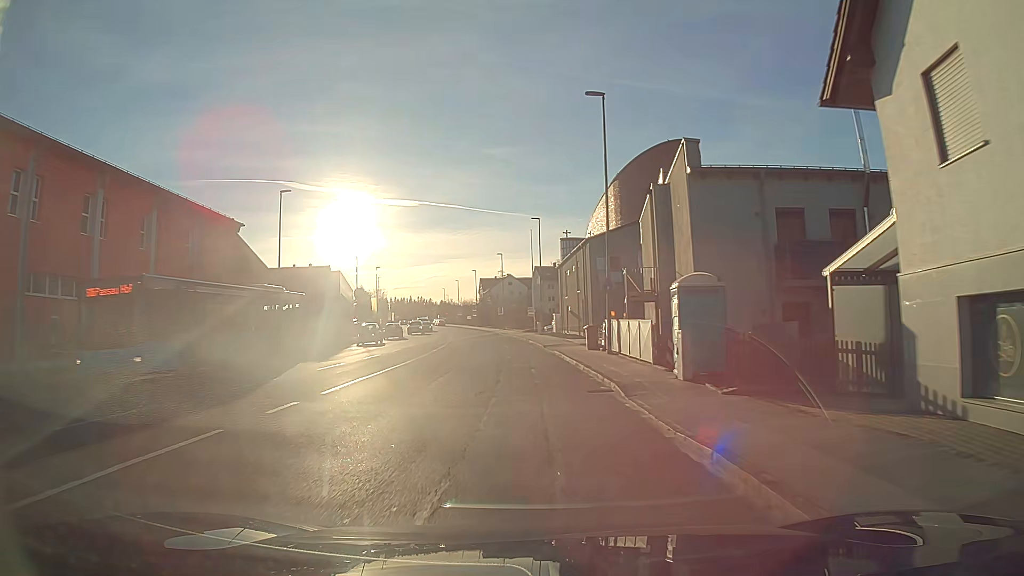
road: tertiary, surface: asphalt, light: Day
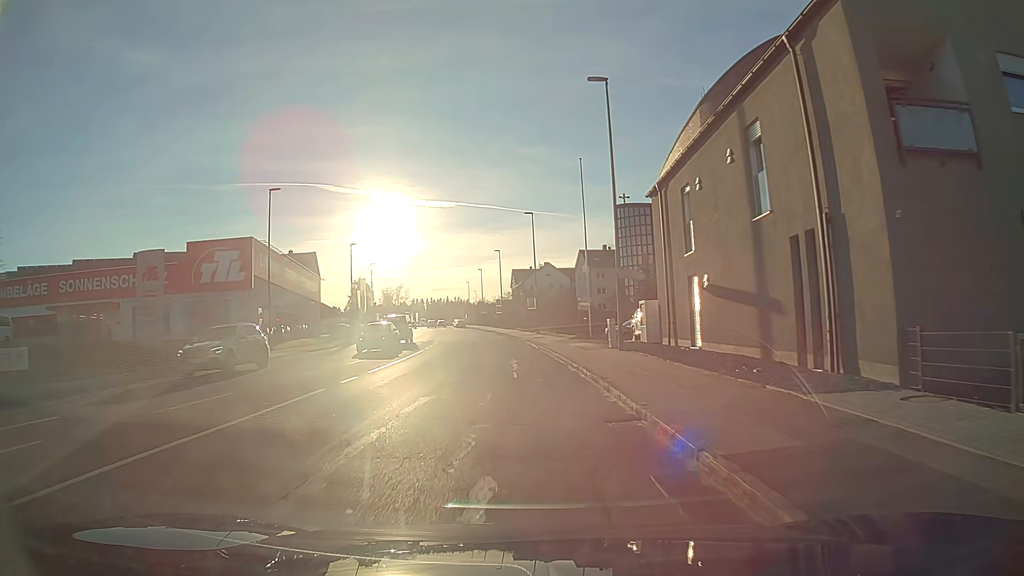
(-1.0, +34.6) m; -4°
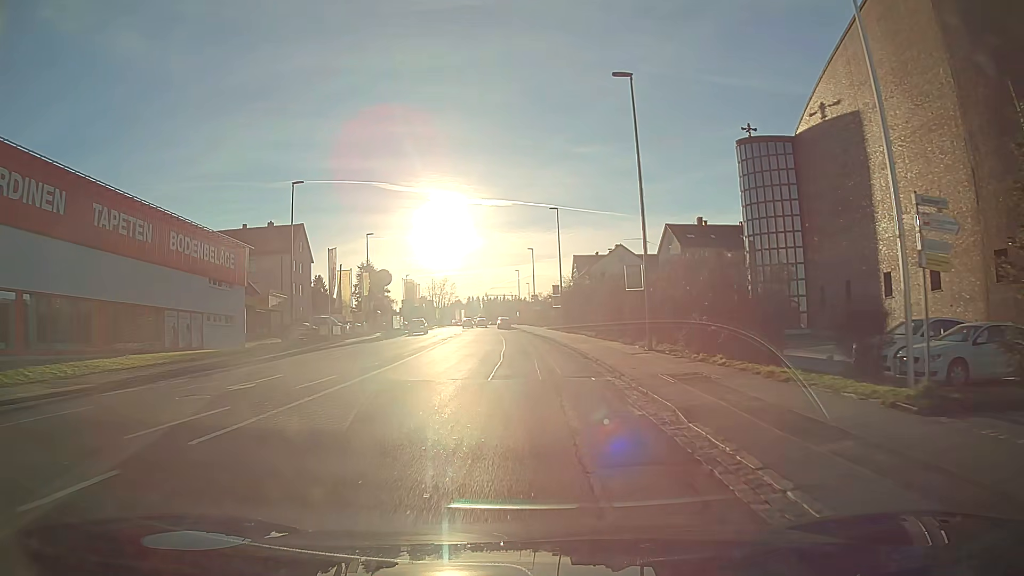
(-1.4, +33.4) m; -5°
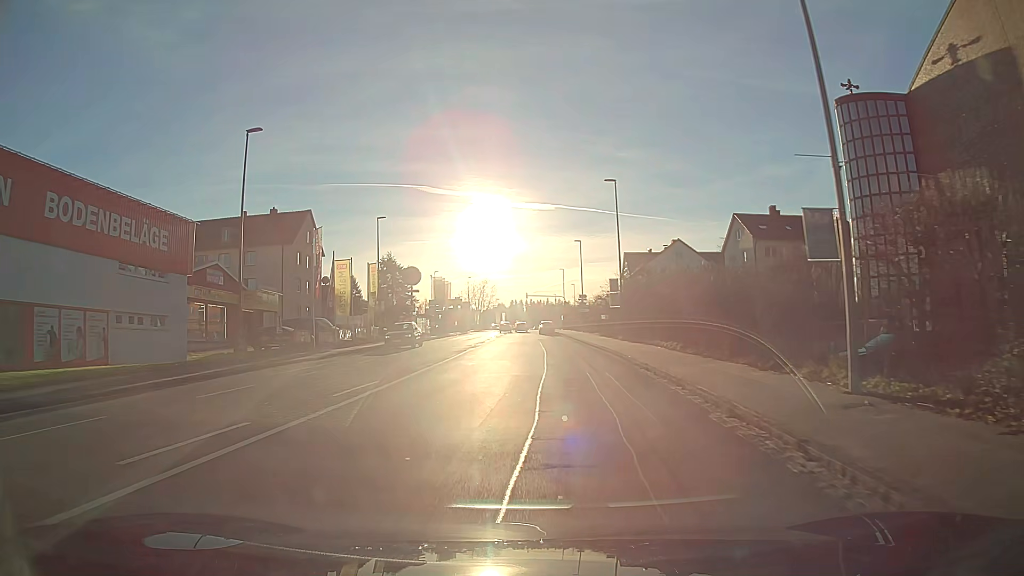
(-0.4, +13.2) m; -4°
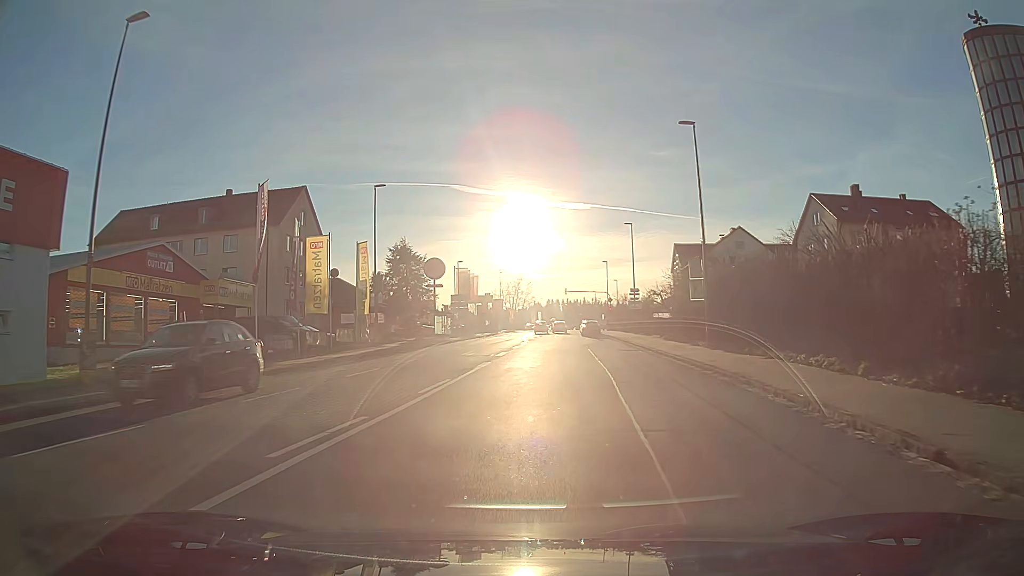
(-0.3, +13.2) m; -2°
(0, +10) (0, +20) (0, +30) (+1, +40) (+1, +50) (0, +60) (0, +70) (+1, +80) (+1, +90) (+1, +100) m
